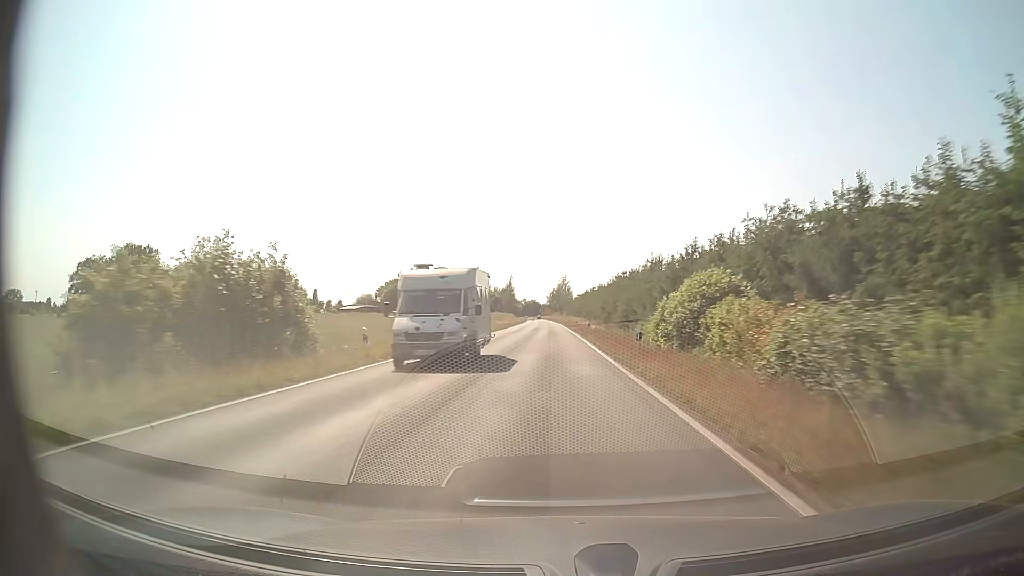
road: secondary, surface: asphalt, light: Day
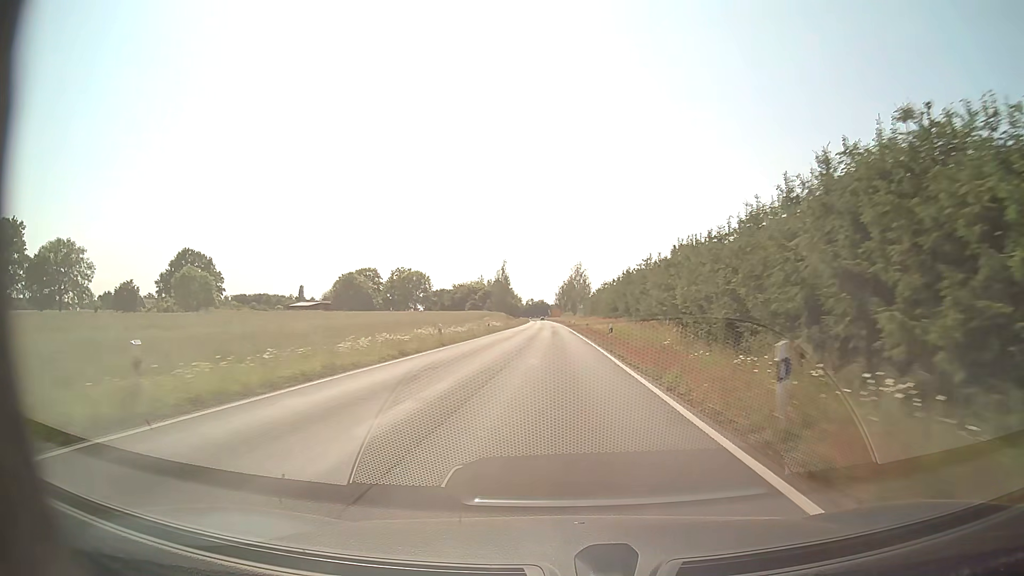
(-0.8, +62.8) m; -1°
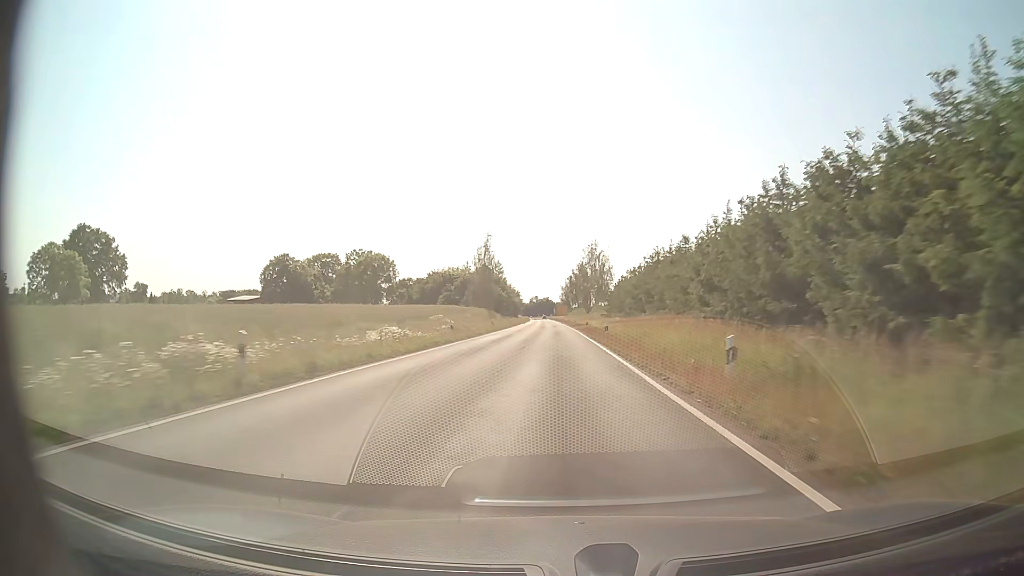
(-0.2, +47.0) m; 0°
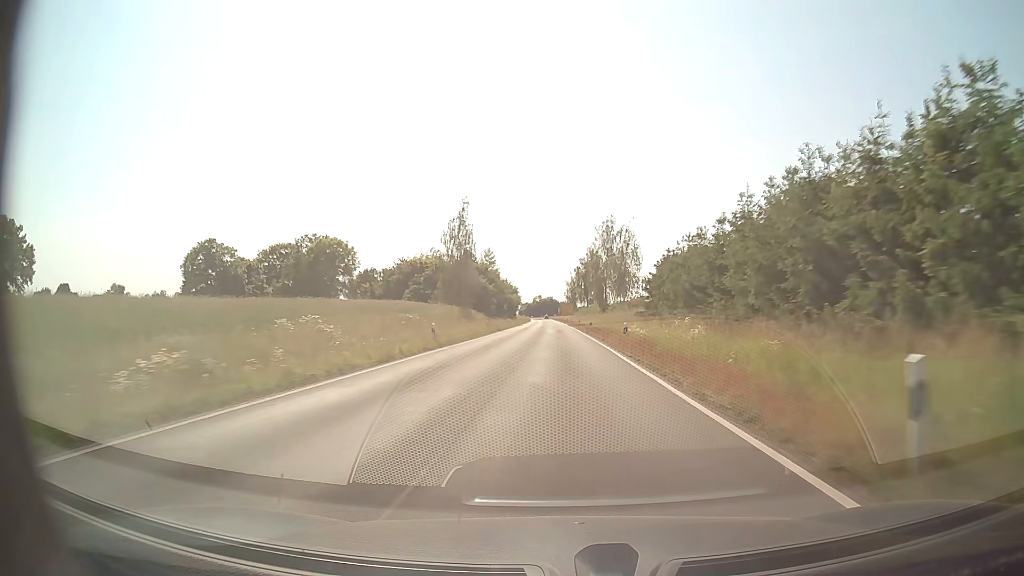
(-0.1, +31.3) m; 0°
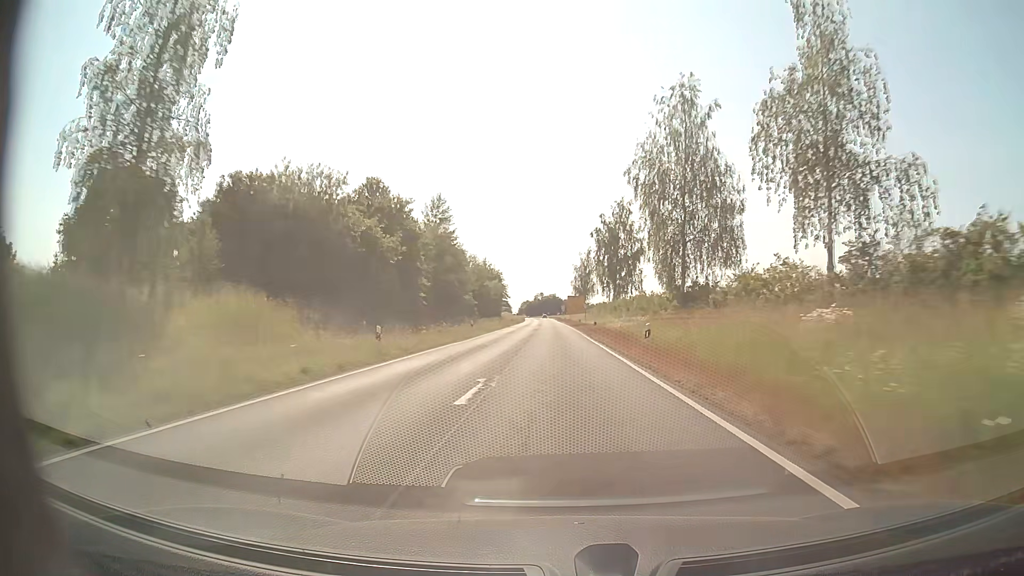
(-0.1, +58.8) m; 0°
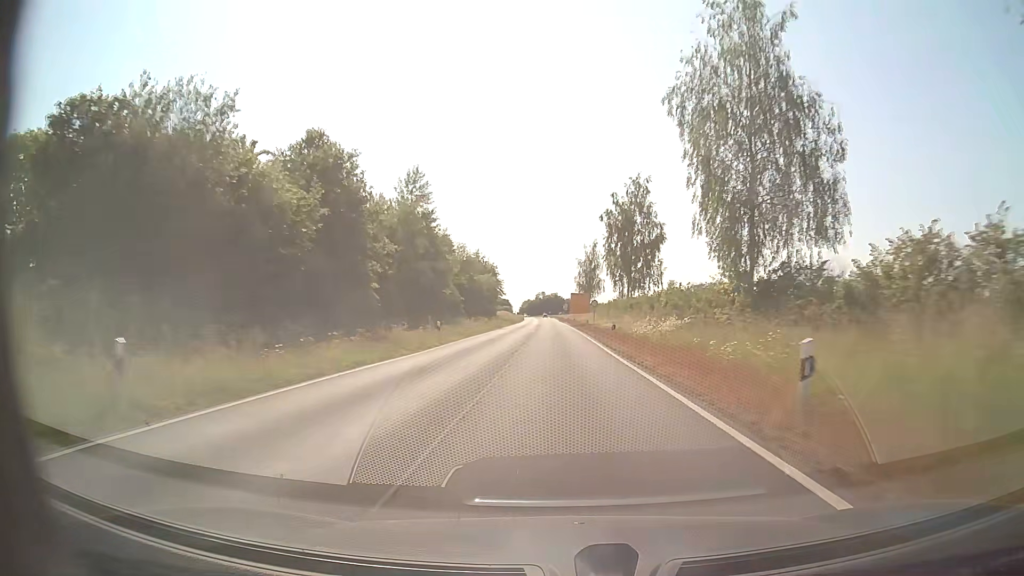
(0.0, +13.6) m; 0°
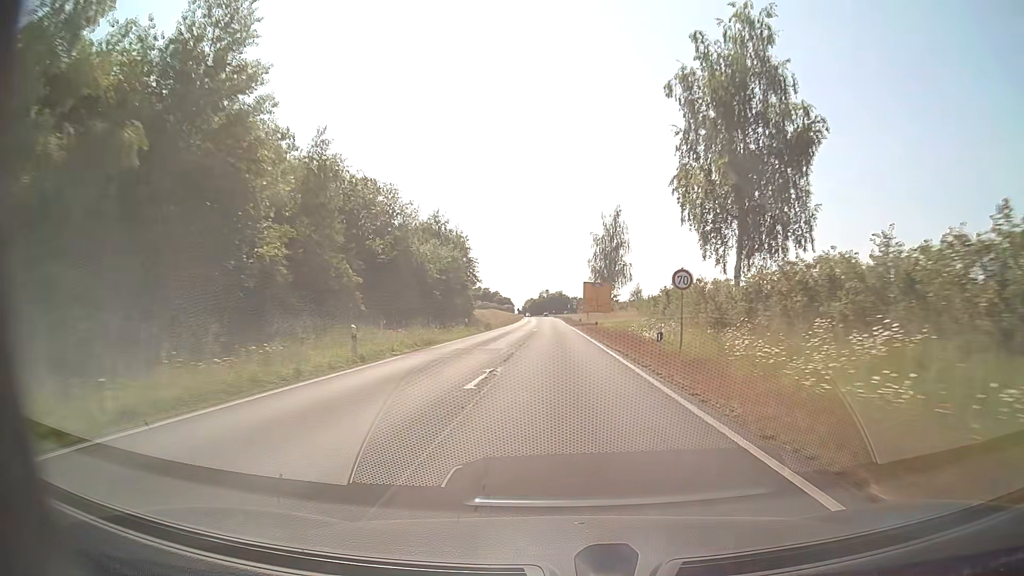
(-0.1, +38.5) m; 0°
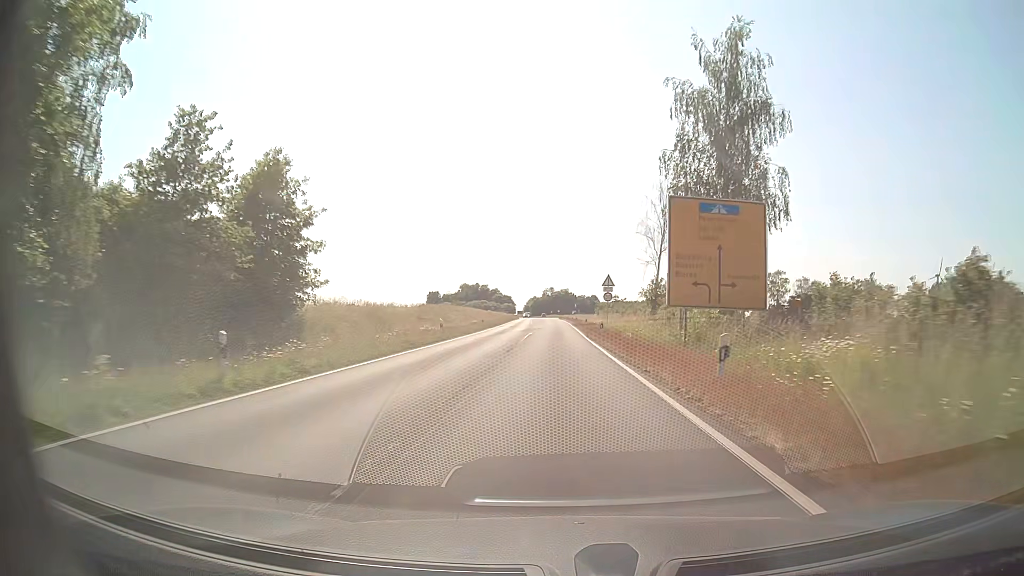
(-0.2, +57.9) m; 0°
(0, +10) (0, +20) (0, +30) (0, +40) (0, +50) (0, +60) (0, +70) (0, +80) (0, +90) (0, +100) m
